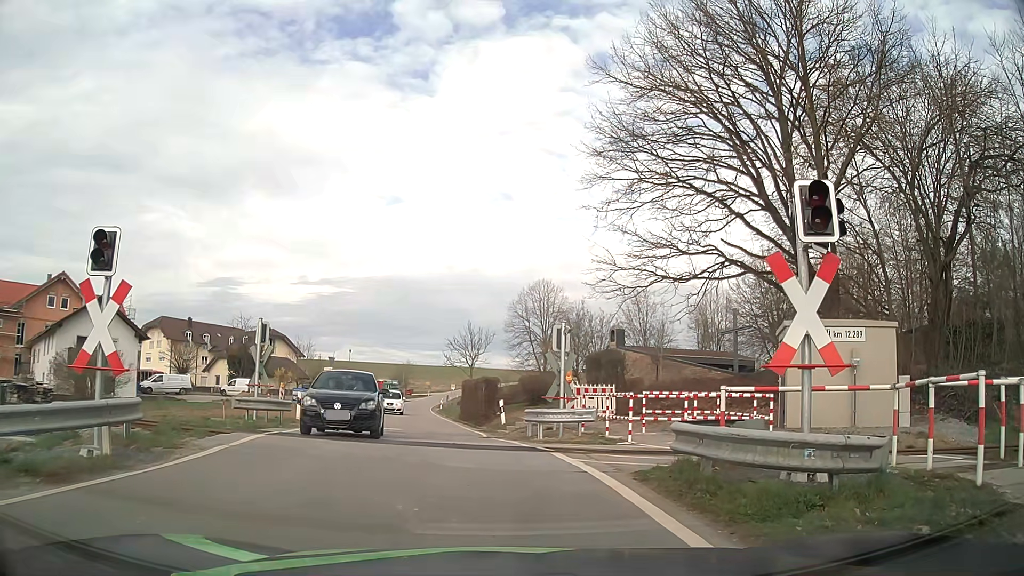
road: tertiary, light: Day
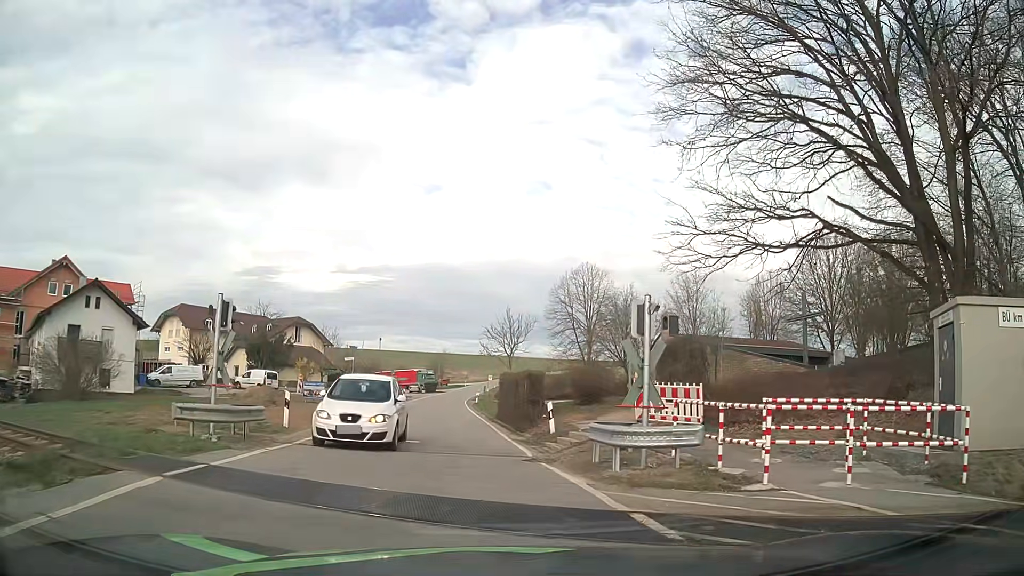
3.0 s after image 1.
(-0.3, +5.8) m; -5°
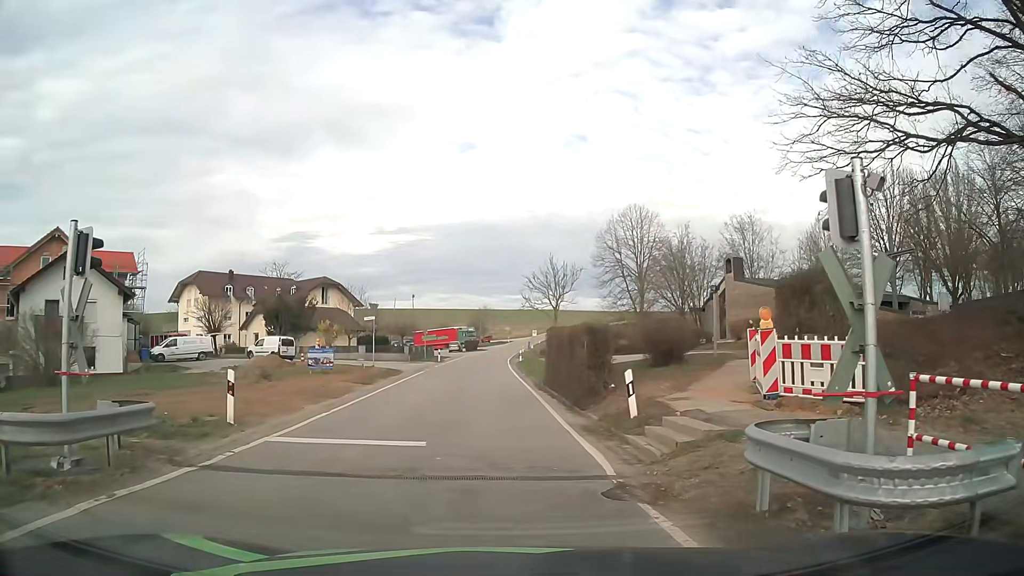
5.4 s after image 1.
(+0.1, +6.3) m; -3°
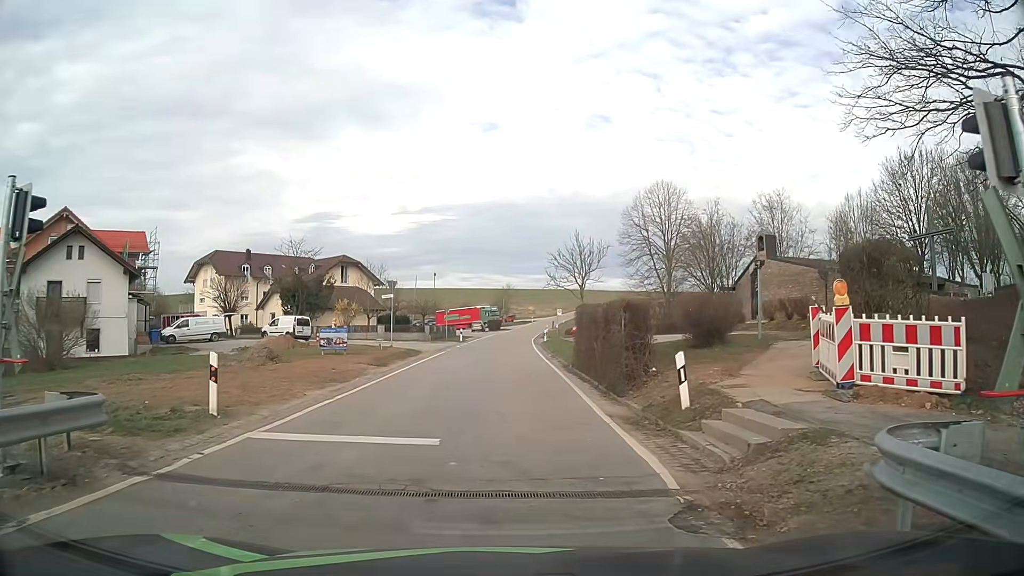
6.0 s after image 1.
(0.0, +1.9) m; -1°
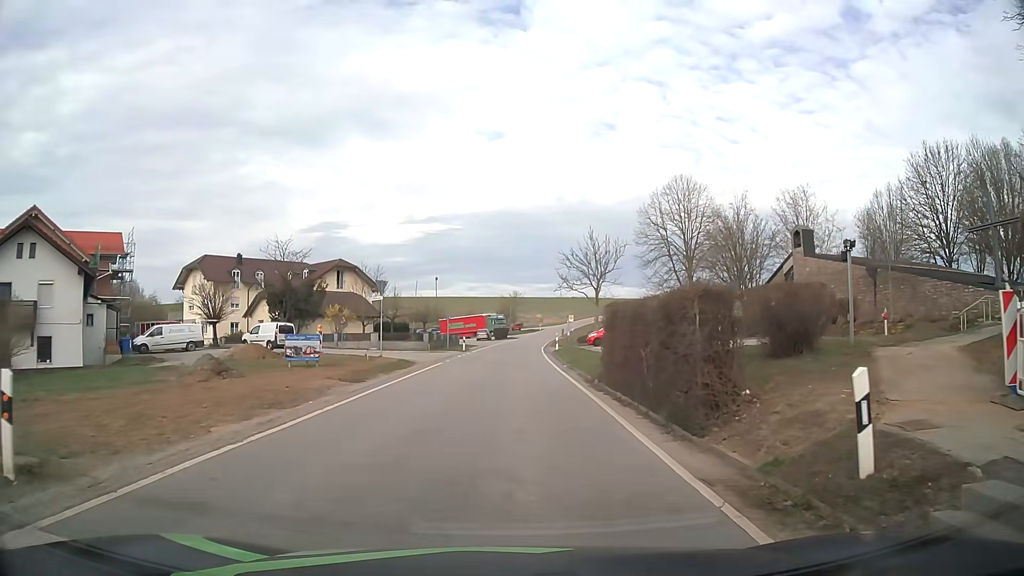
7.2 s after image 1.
(-0.1, +5.5) m; -2°
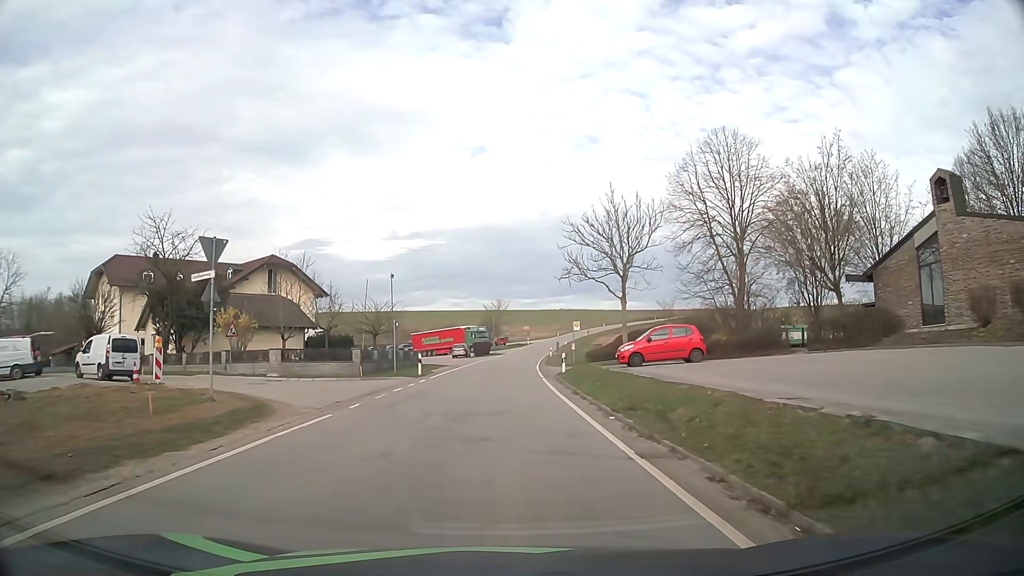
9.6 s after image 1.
(+0.5, +18.2) m; +3°
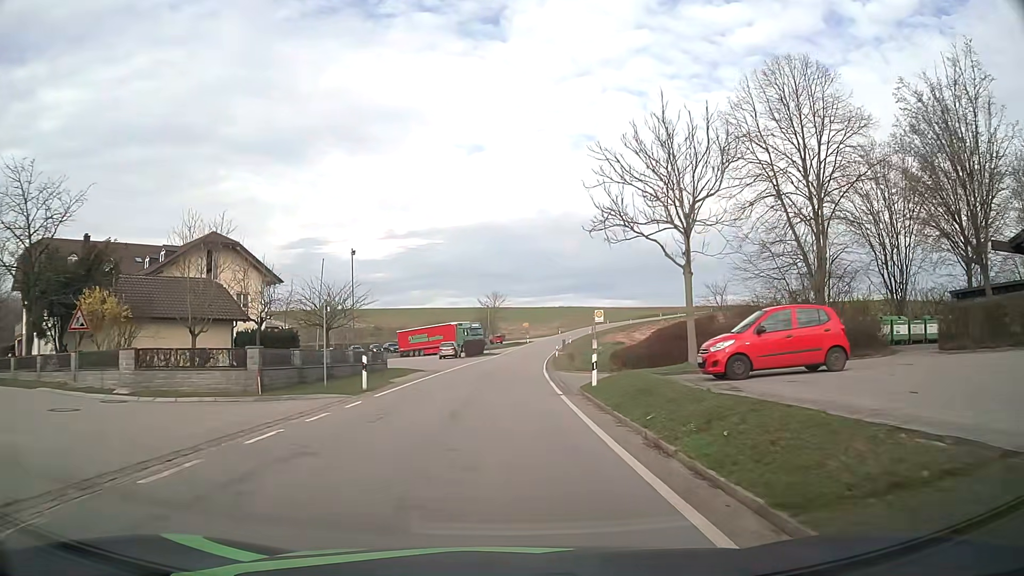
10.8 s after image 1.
(-0.1, +12.3) m; 0°
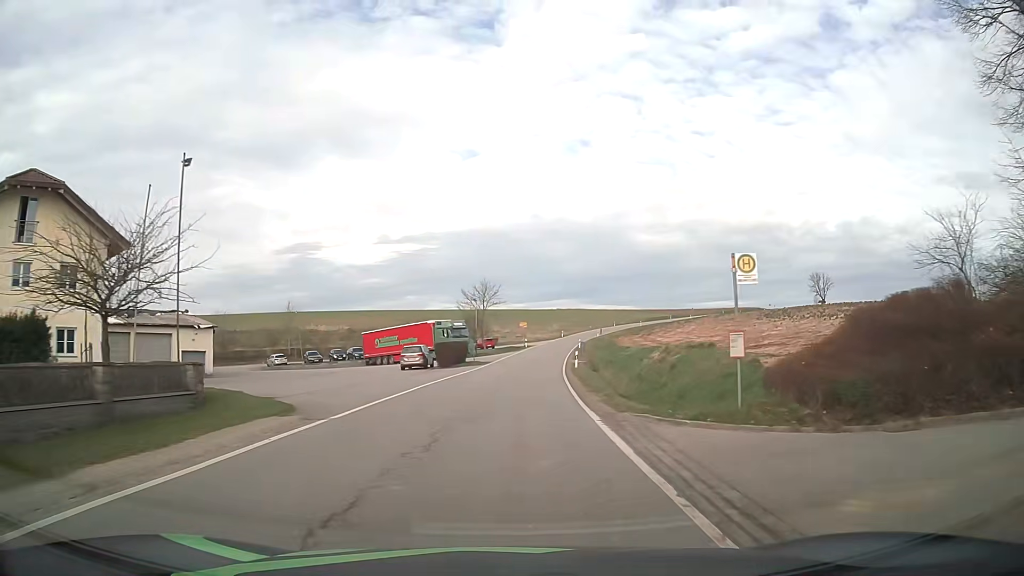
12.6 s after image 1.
(+0.2, +20.9) m; +1°
(0, +10) (0, +20) (+1, +30) (+1, +40) (+2, +50) (+4, +60) (+5, +70) (+6, +80) (+7, +90) (+9, +99) m
